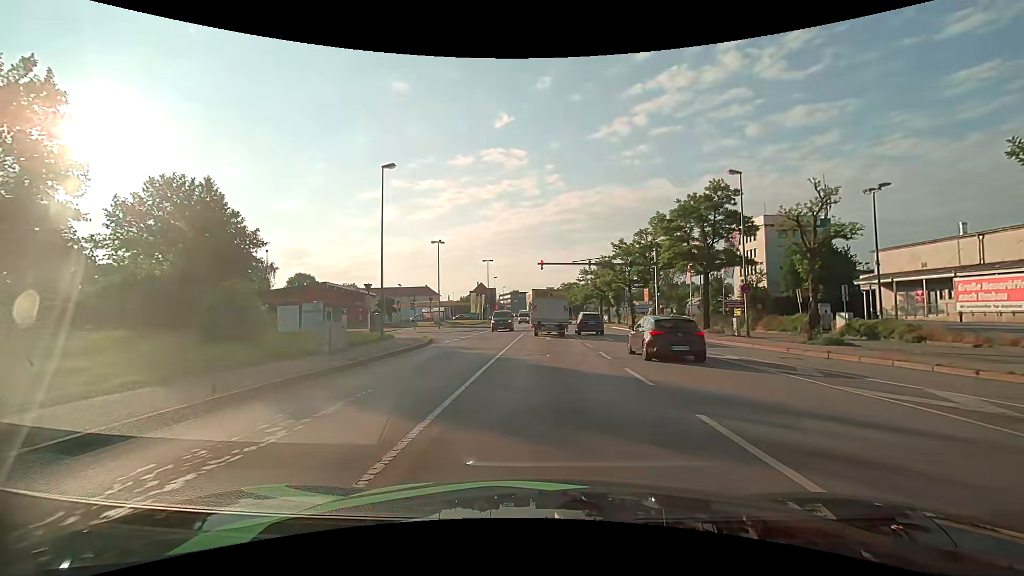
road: primary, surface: asphalt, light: Day
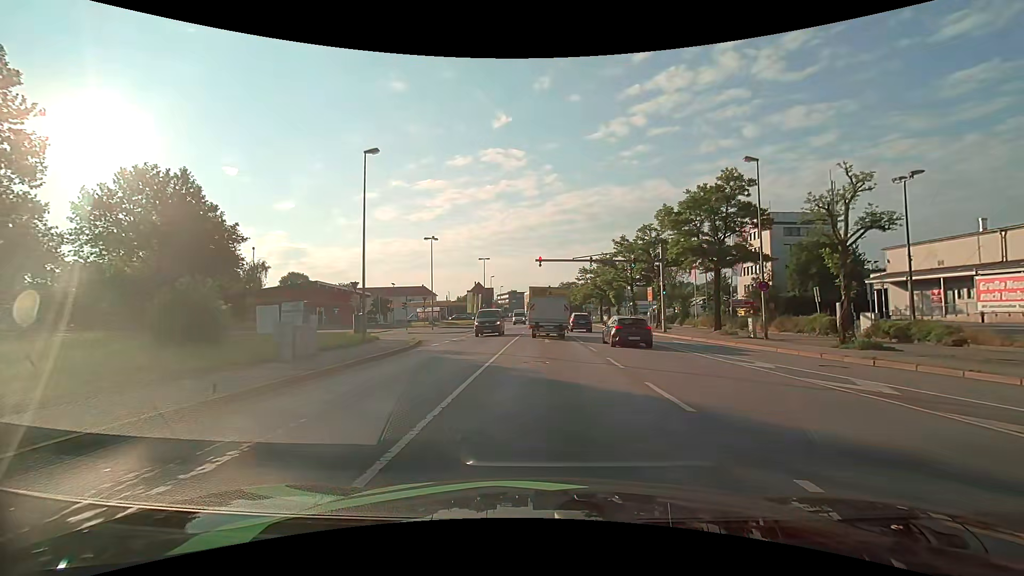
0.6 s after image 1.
(0.0, +2.6) m; 0°
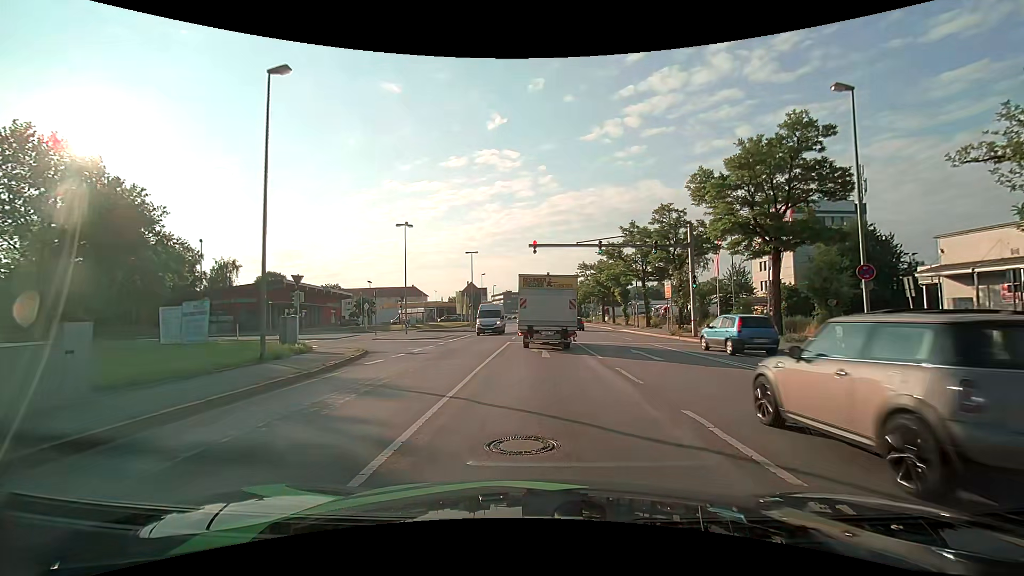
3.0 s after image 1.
(+0.1, +8.9) m; +1°
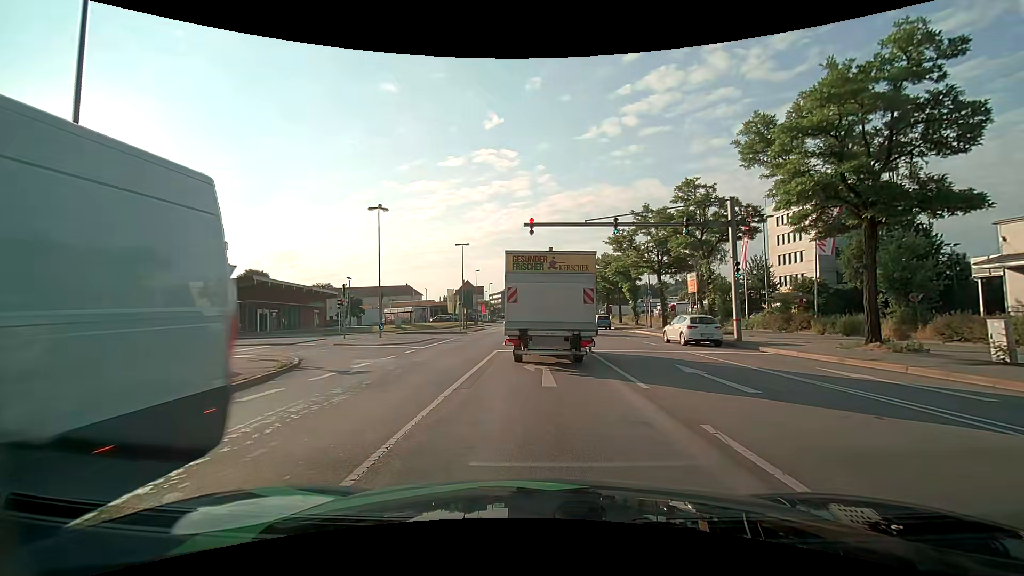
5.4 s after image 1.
(0.0, +7.0) m; +1°
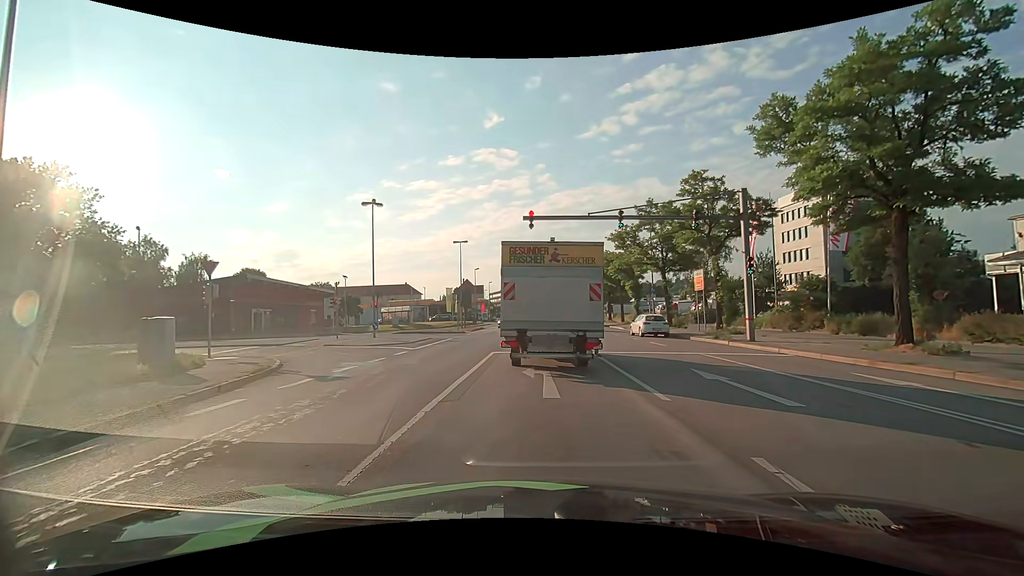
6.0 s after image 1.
(0.0, +1.4) m; -1°
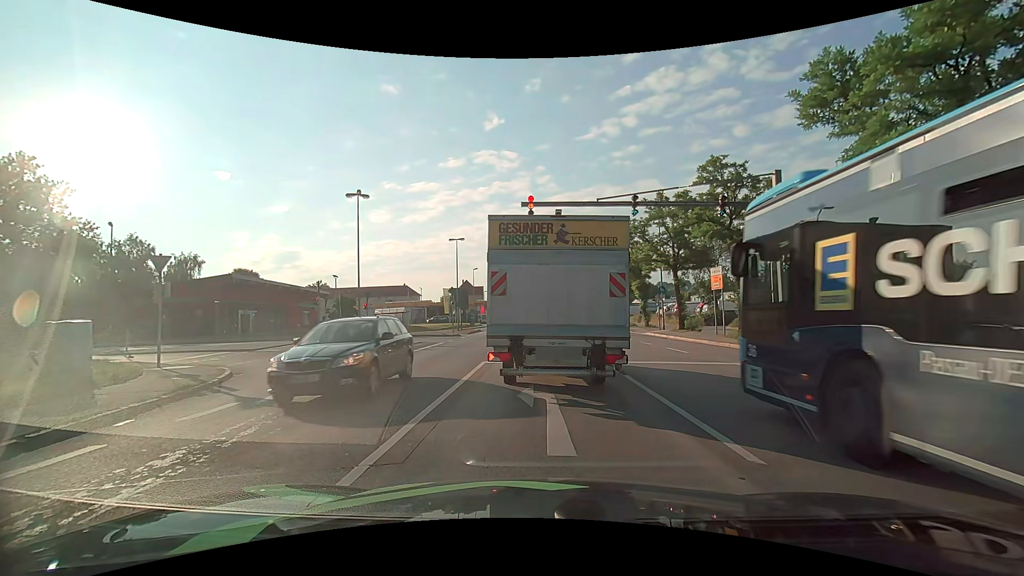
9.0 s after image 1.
(0.0, +3.1) m; 0°
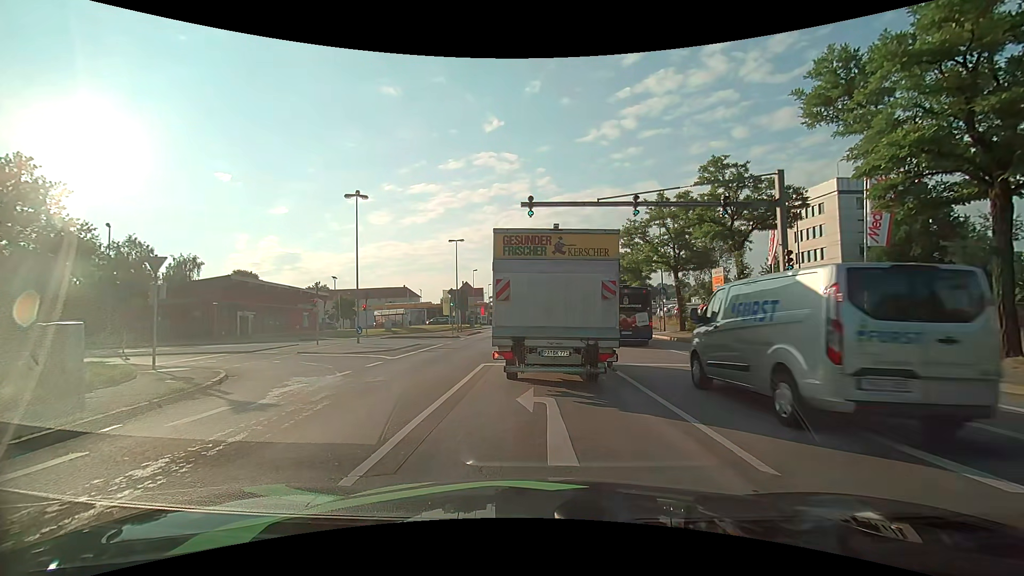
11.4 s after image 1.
(0.0, +0.3) m; 0°
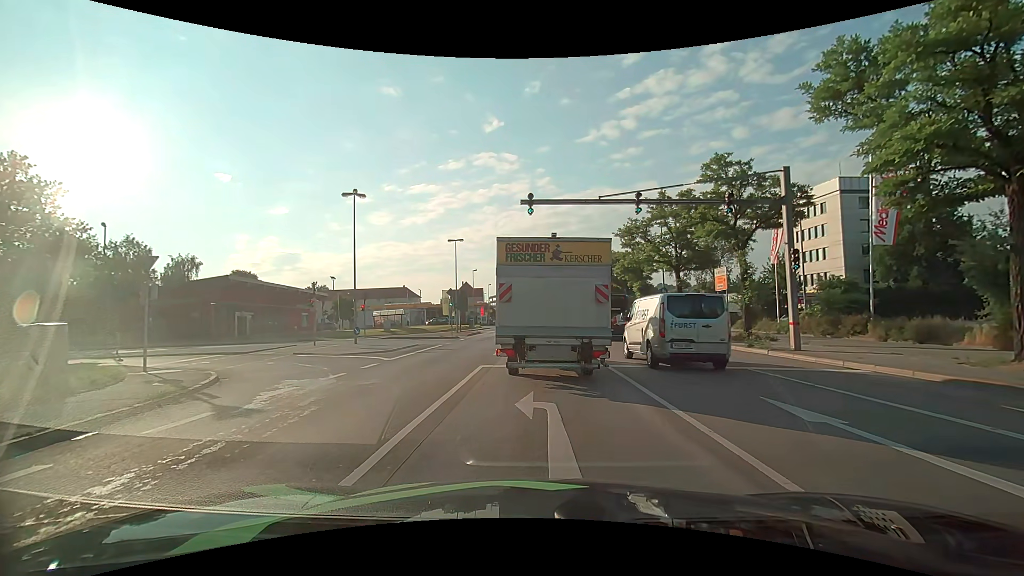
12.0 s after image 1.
(0.0, +0.5) m; 0°
